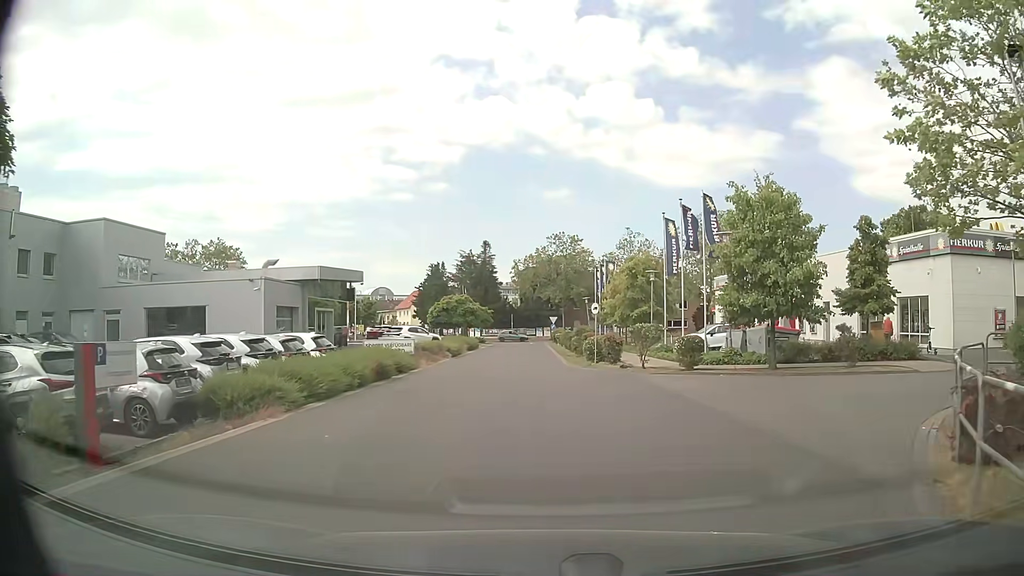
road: service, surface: asphalt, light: Day
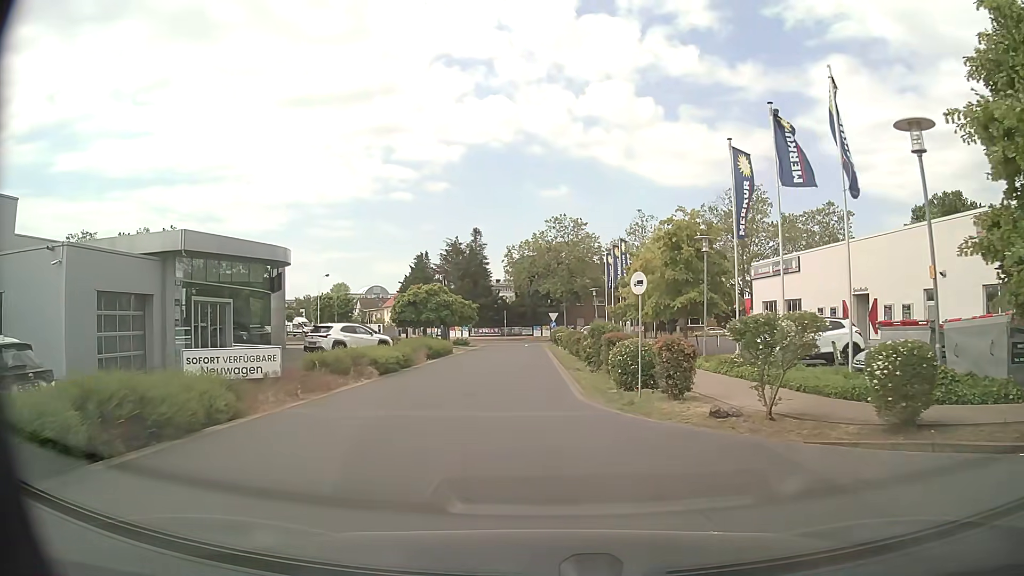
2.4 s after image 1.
(+0.4, +13.6) m; +1°
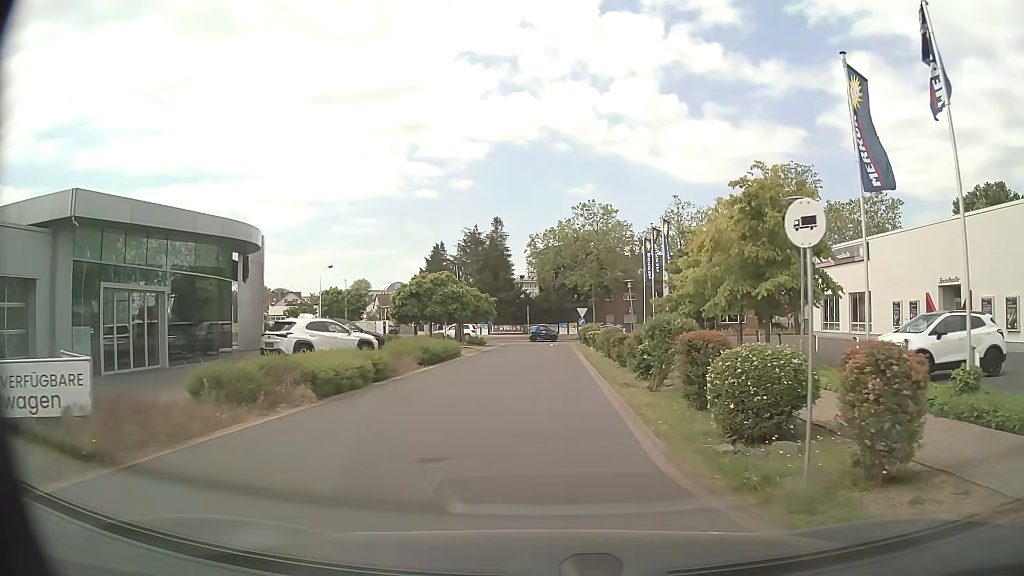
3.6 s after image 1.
(-0.1, +7.2) m; -2°
